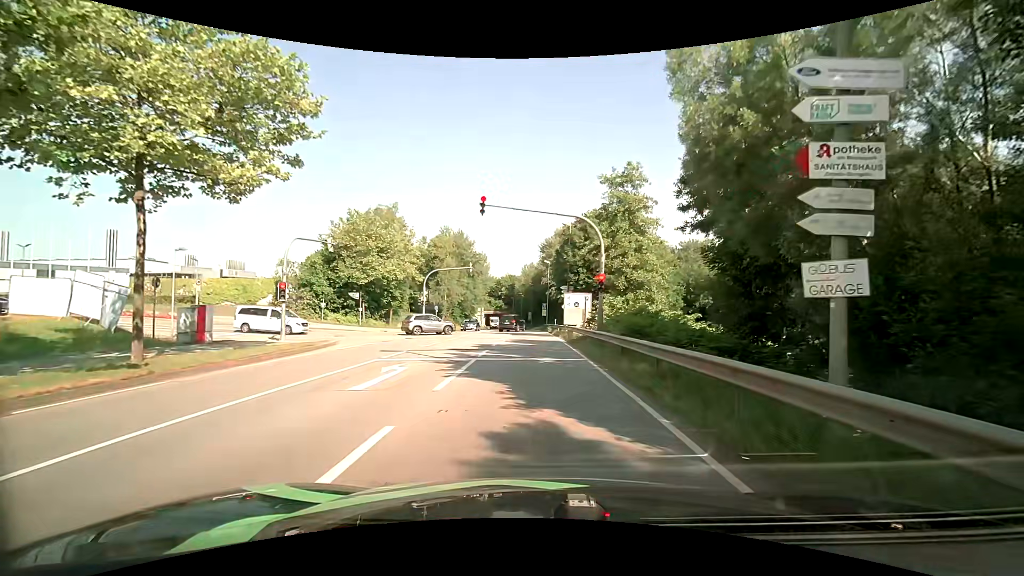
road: secondary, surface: asphalt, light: Day
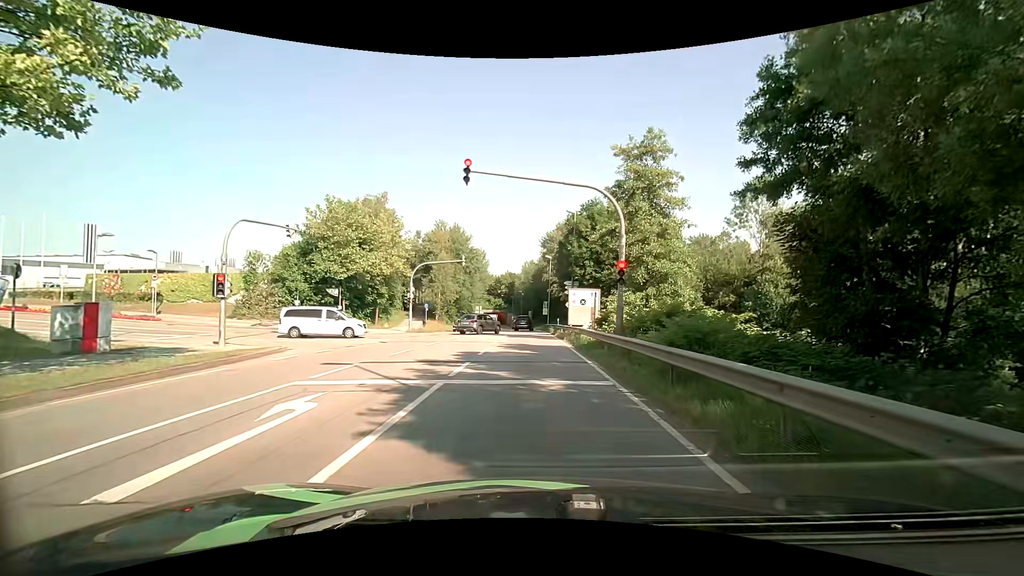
(0.0, +5.1) m; +1°
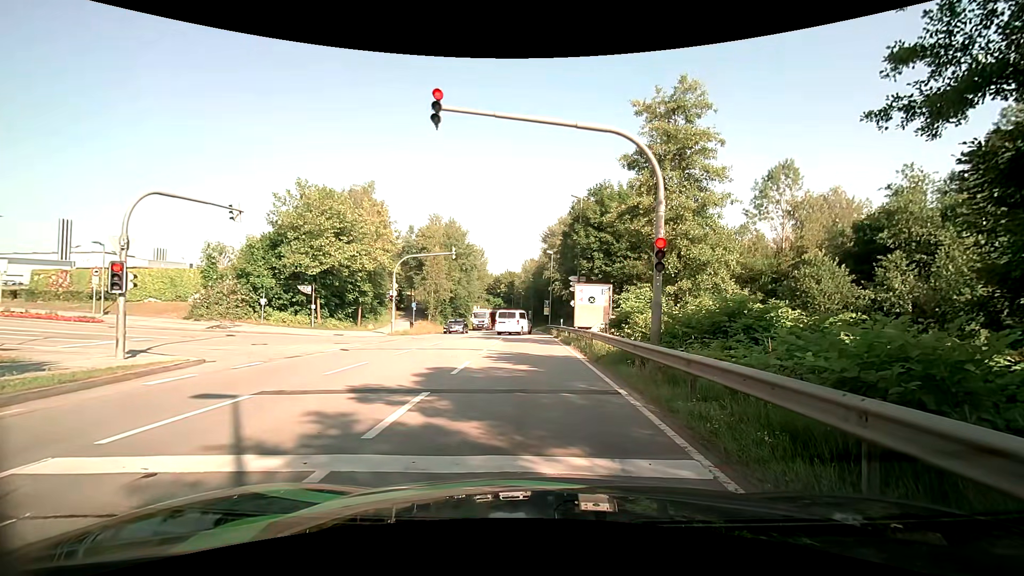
(0.0, +4.9) m; +2°
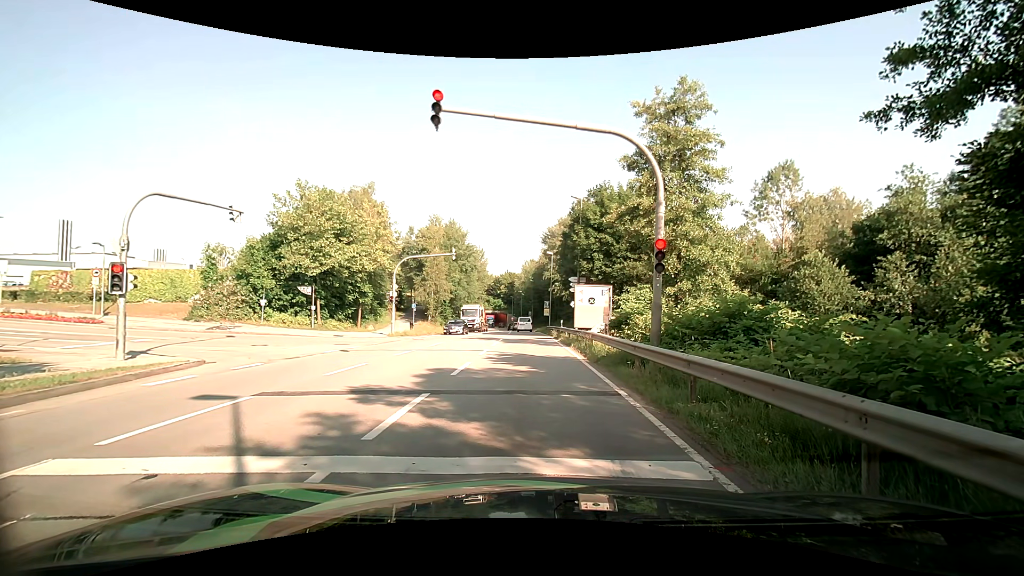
(0.0, +0.1) m; 0°
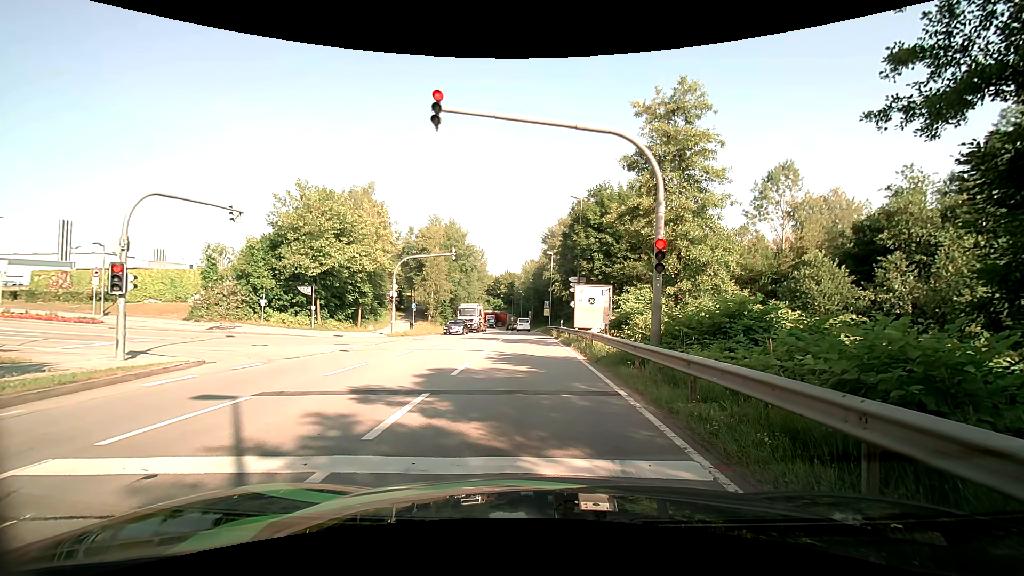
(0.0, 0.0) m; 0°
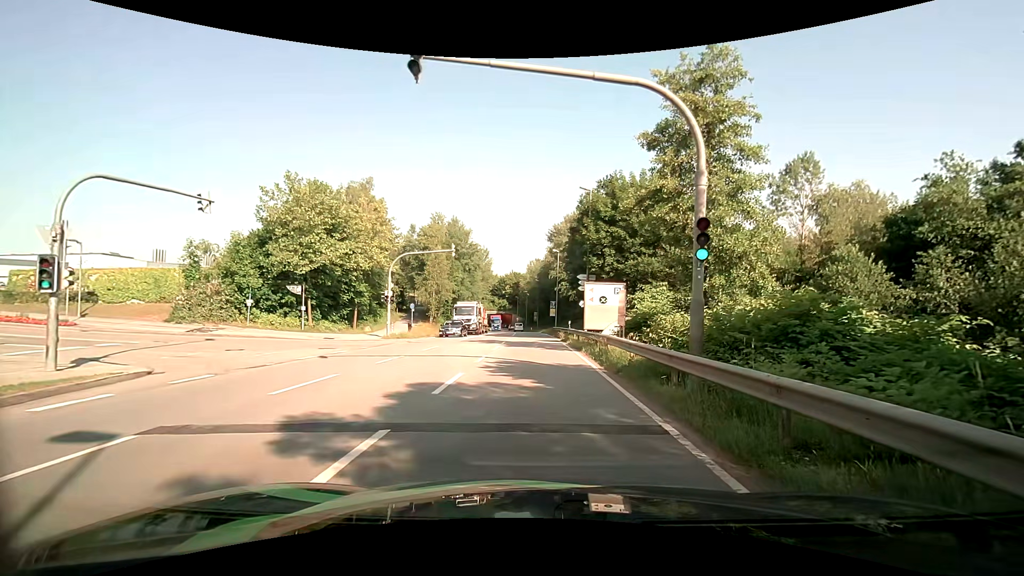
(-0.1, +2.9) m; -3°
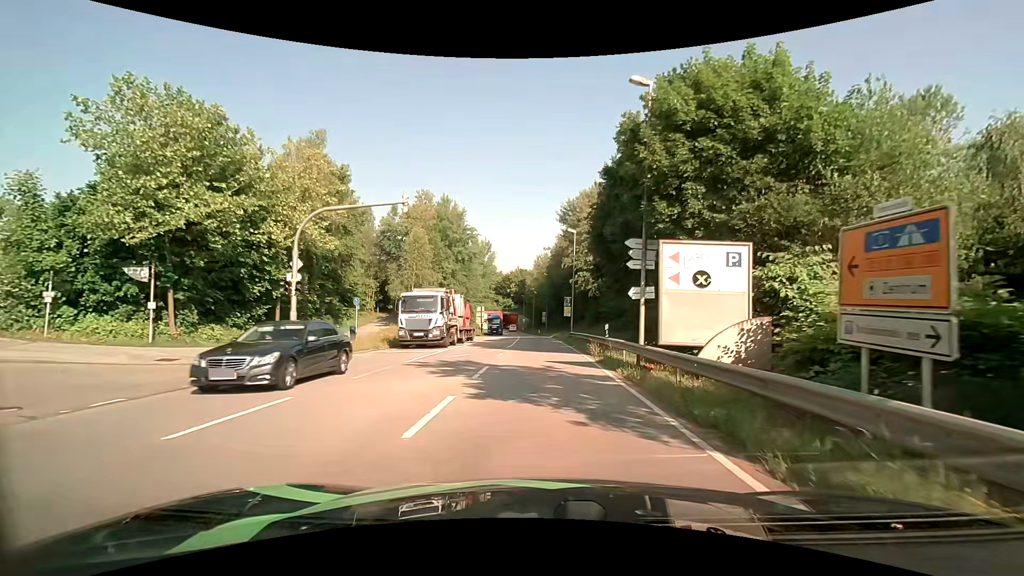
(-0.1, +15.8) m; -1°
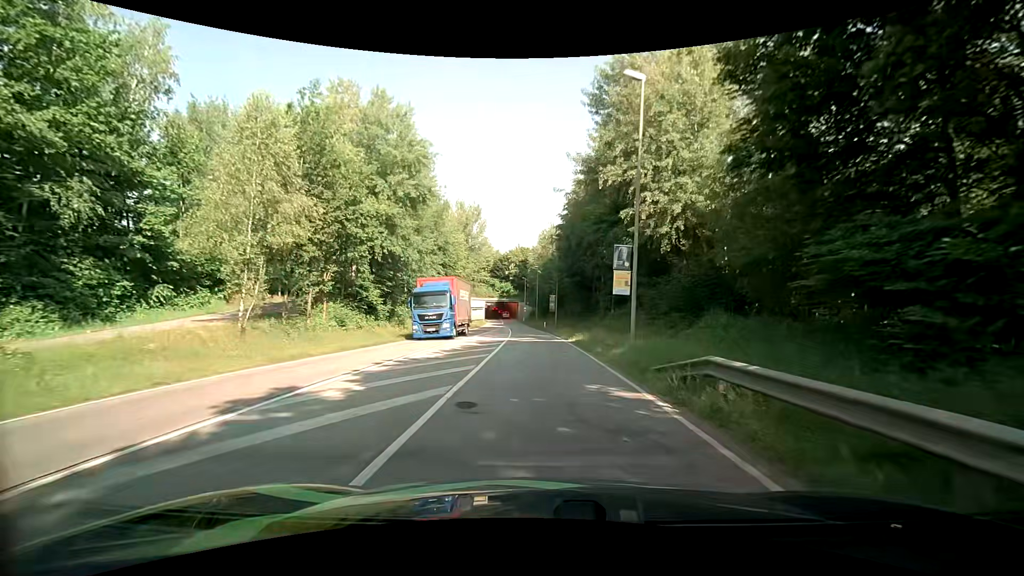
(-0.1, +29.5) m; -1°
(0, +10) (0, +20) (0, +30) (0, +40) (-1, +50) (-1, +60) (-2, +70) (-3, +80) (-3, +90) (-4, +100) m
